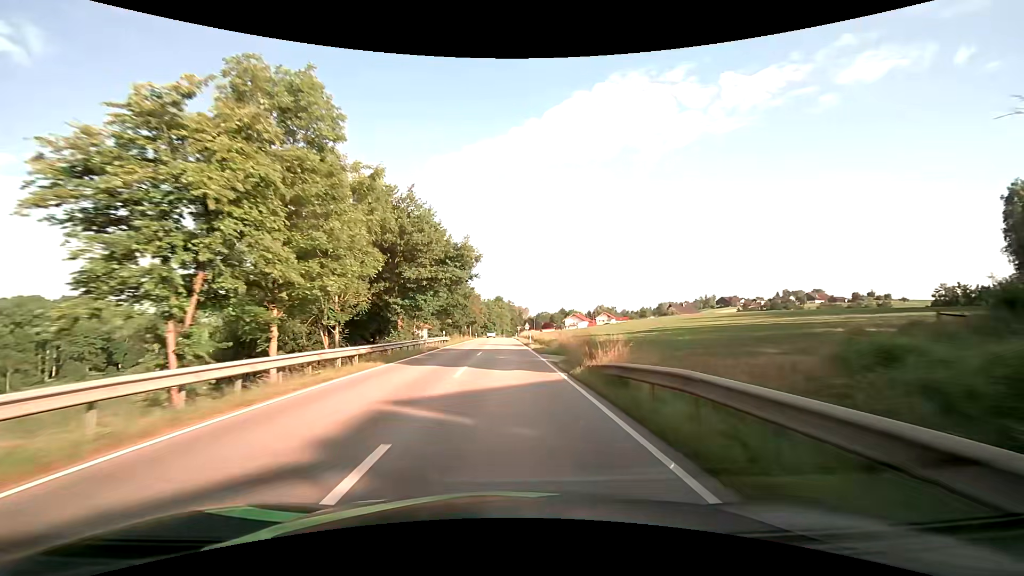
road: secondary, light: Day
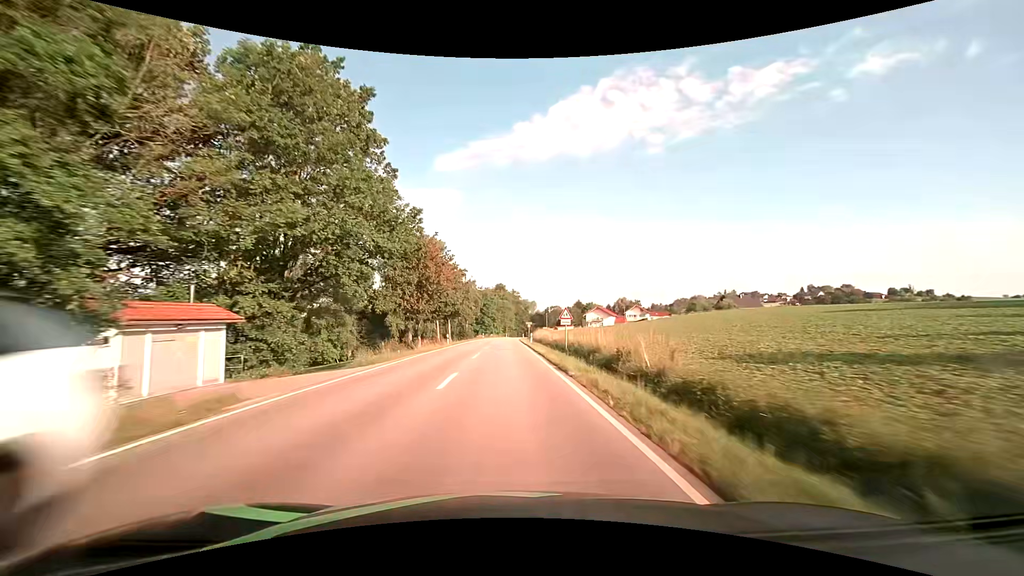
(-0.3, +50.7) m; 0°
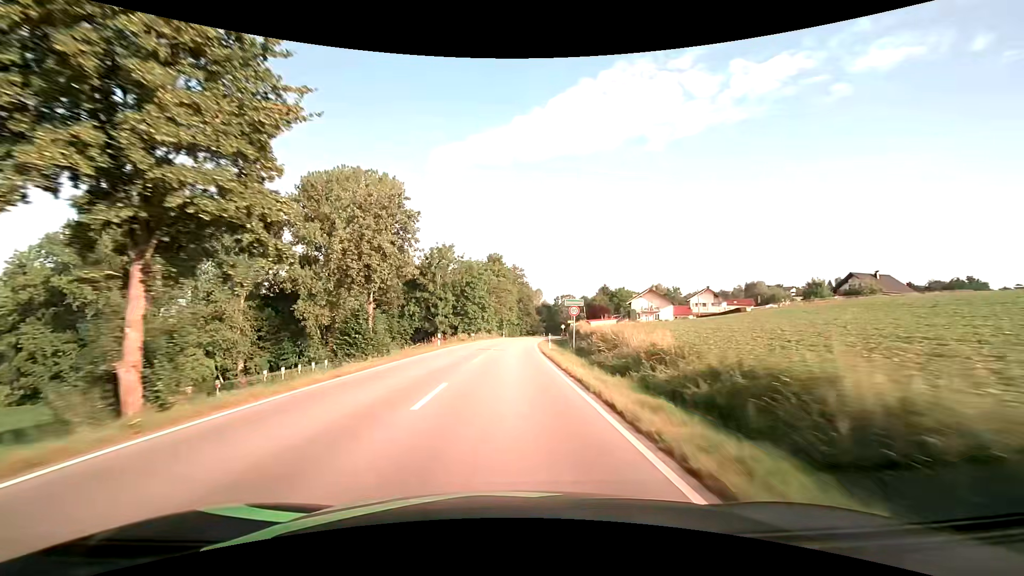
(-0.2, +62.9) m; 0°
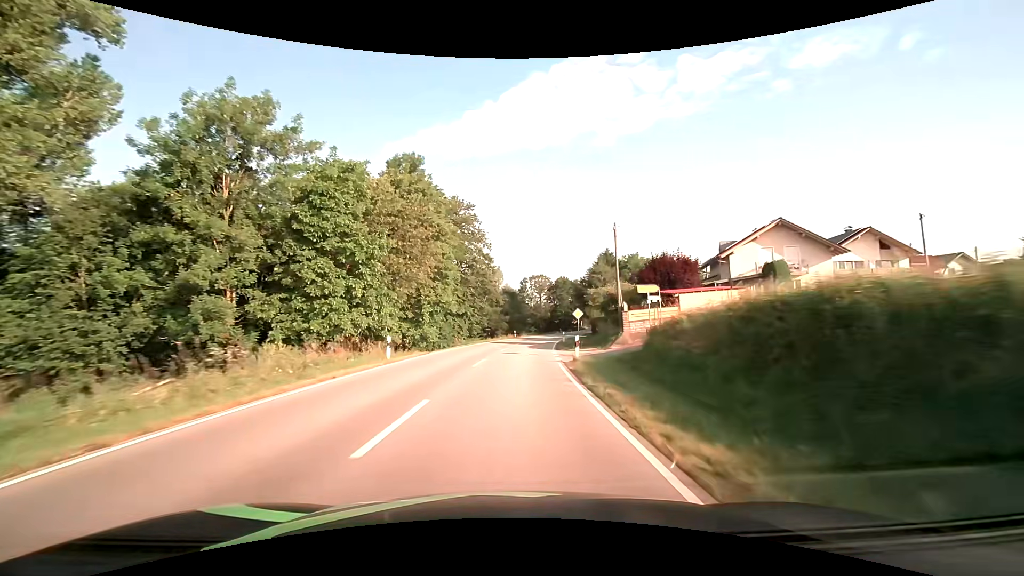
(+2.2, +62.8) m; +5°
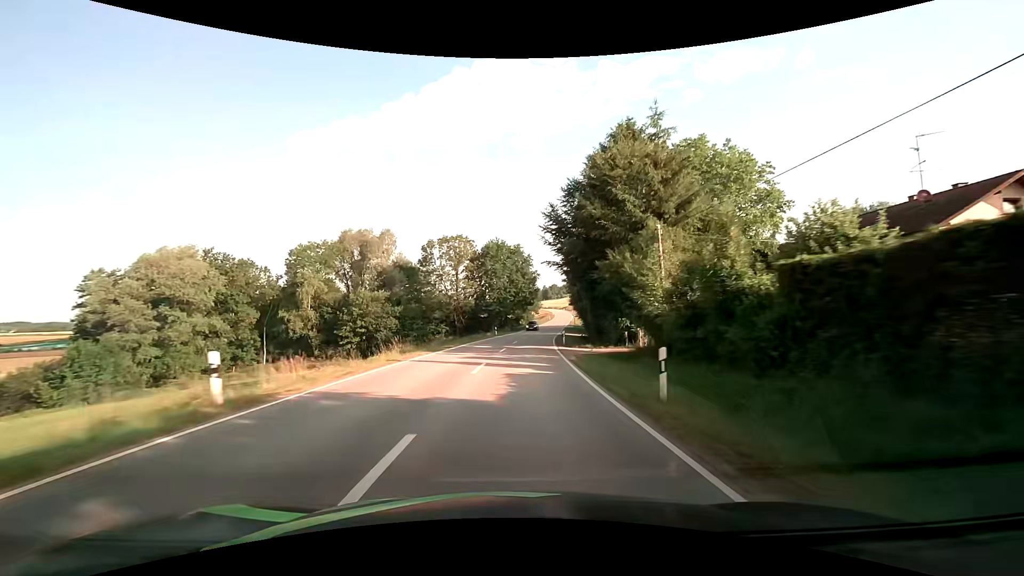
(+4.4, +62.6) m; +9°
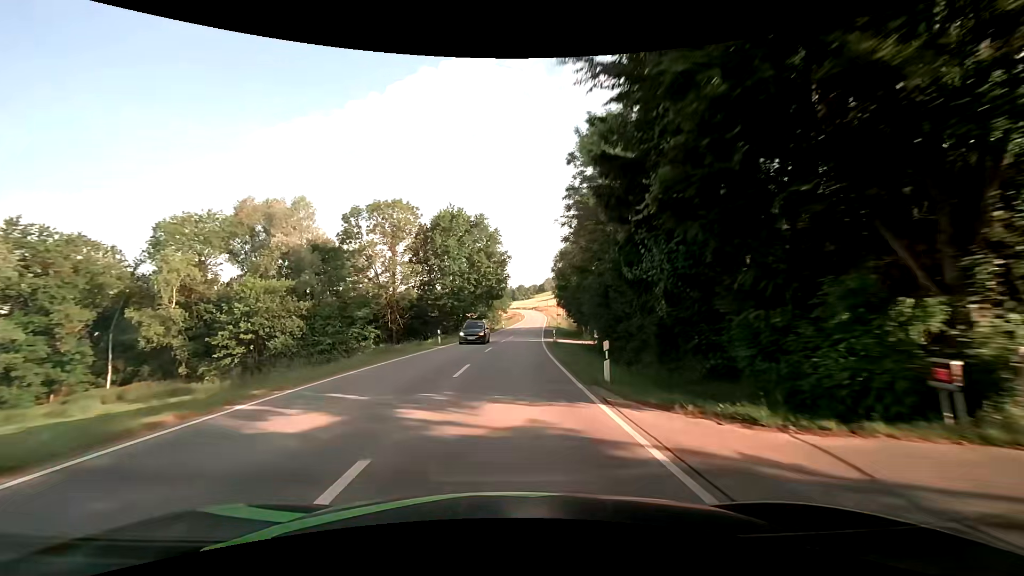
(+1.0, +25.1) m; +4°
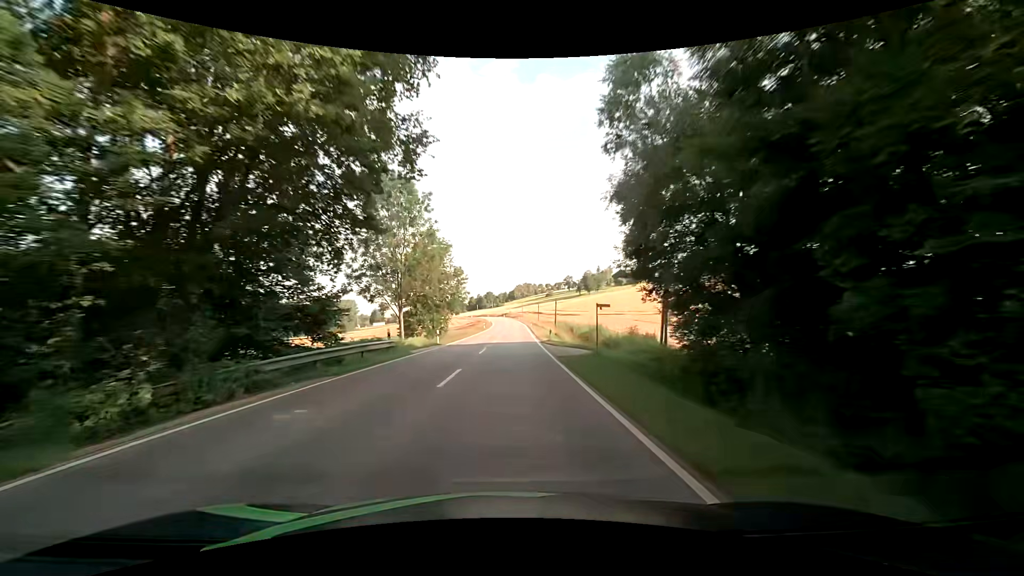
(+2.0, +50.1) m; +4°
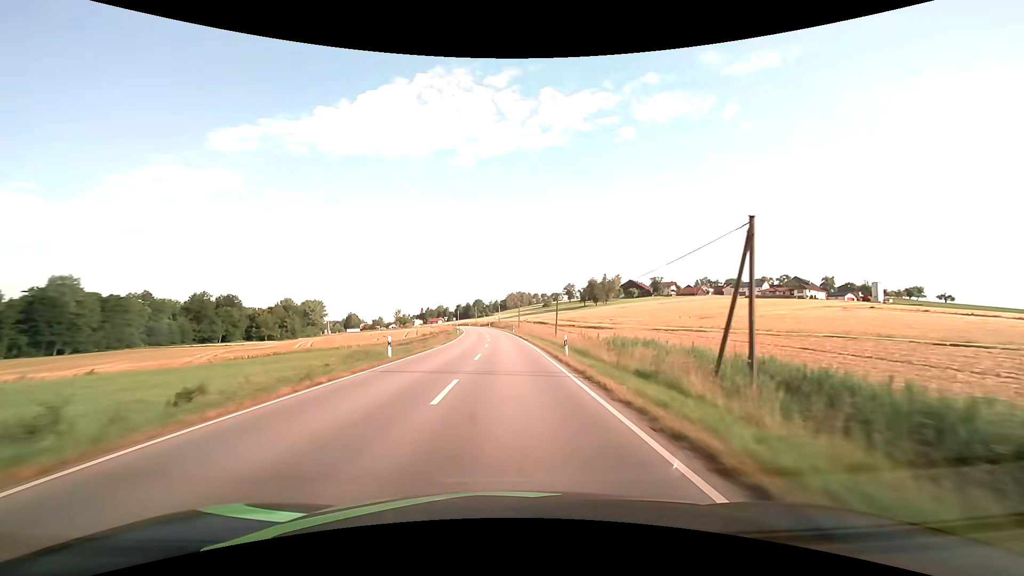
(+0.8, +62.0) m; +1°
(0, +10) (0, +20) (0, +30) (0, +40) (-1, +50) (-1, +60) (-1, +70) (-2, +80) (-3, +90) (-4, +100) m
